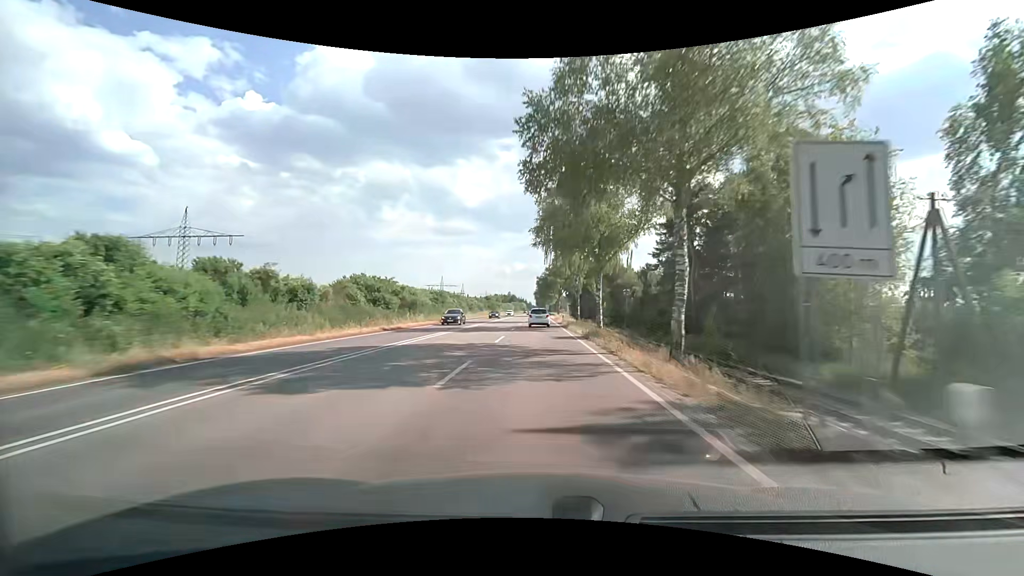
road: trunk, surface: asphalt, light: Day
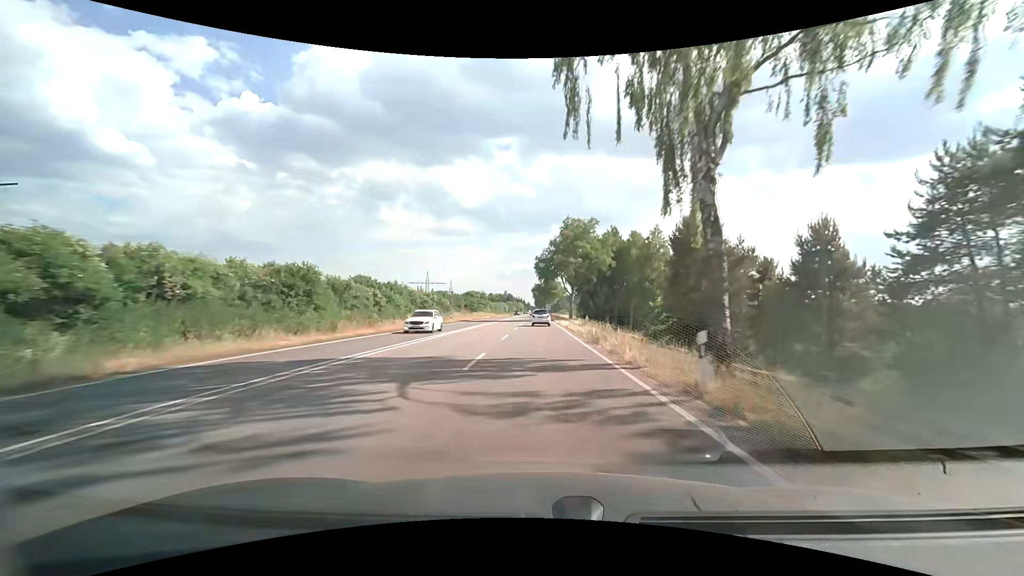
(+0.1, +45.1) m; 0°
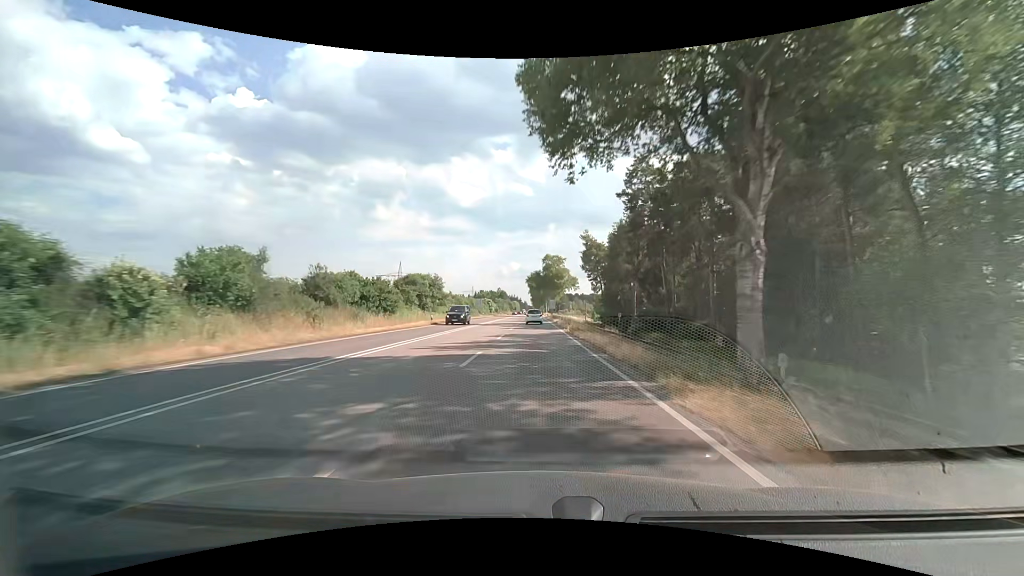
(0.0, +59.5) m; 0°
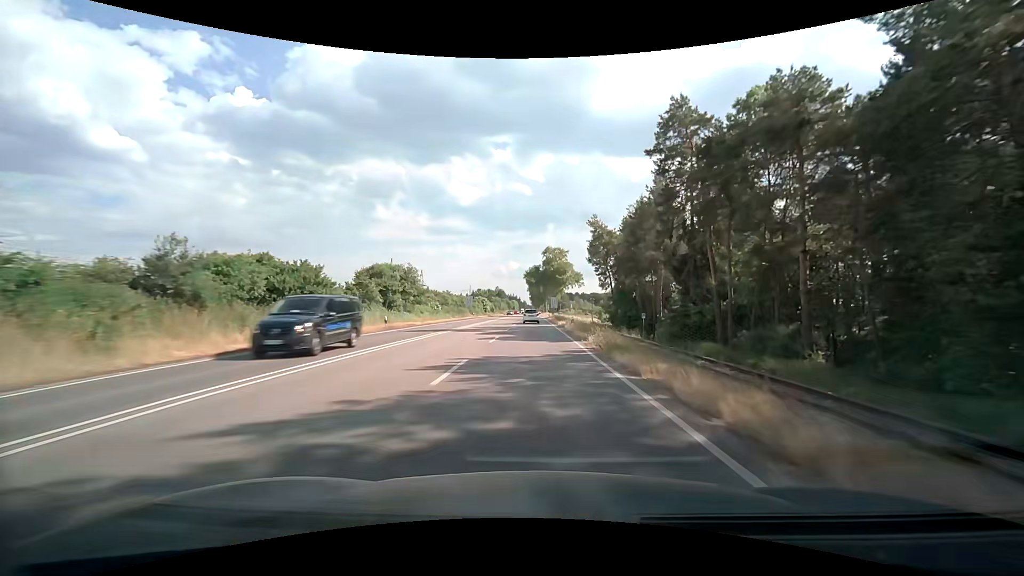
(+0.1, +14.8) m; +1°
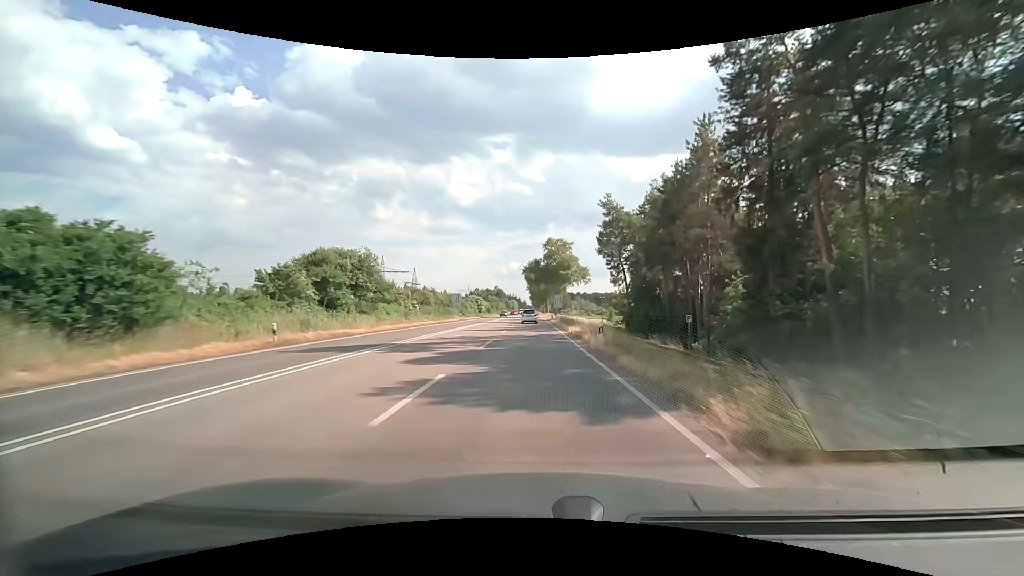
(-0.1, +14.8) m; 0°
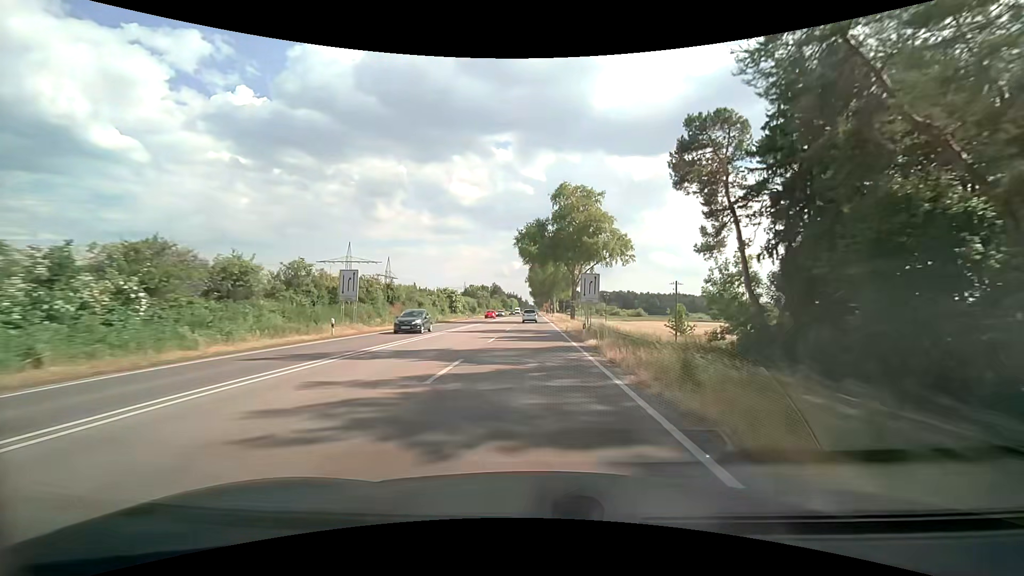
(0.0, +44.6) m; 0°
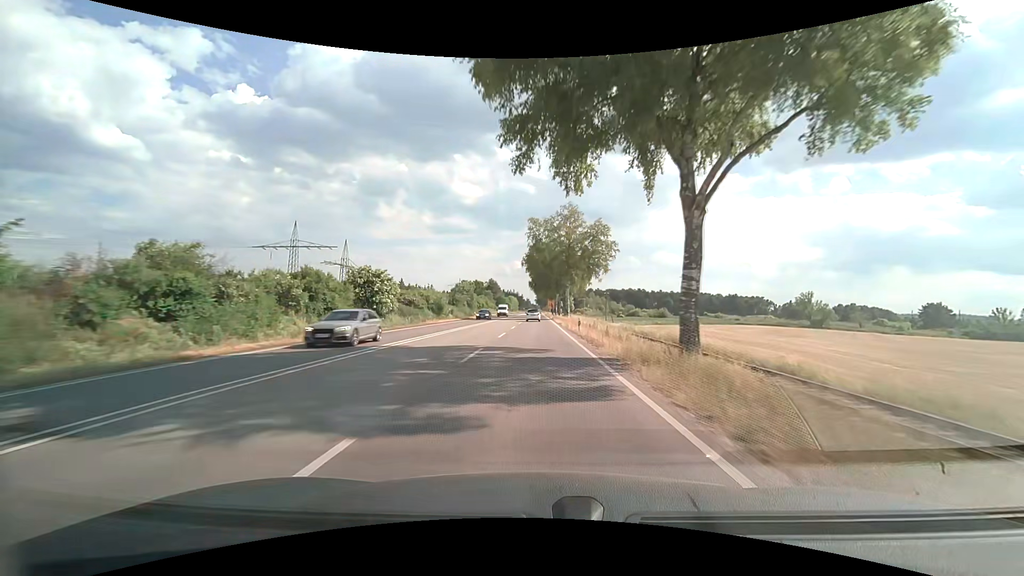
(-0.3, +44.5) m; 0°
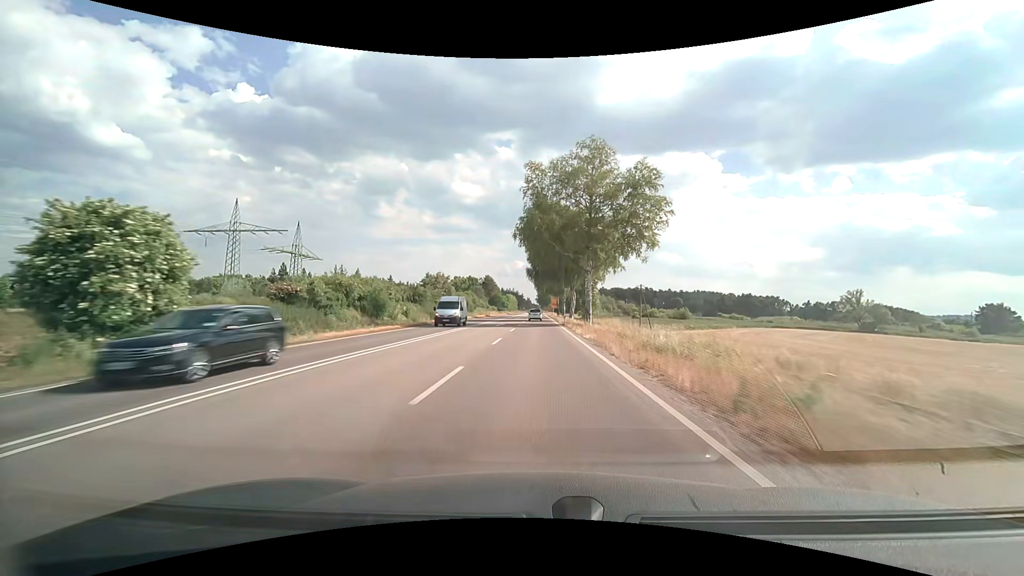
(0.0, +29.4) m; 0°
(0, +10) (0, +20) (0, +30) (0, +40) (0, +50) (0, +60) (0, +70) (0, +80) (0, +90) (0, +100) m
